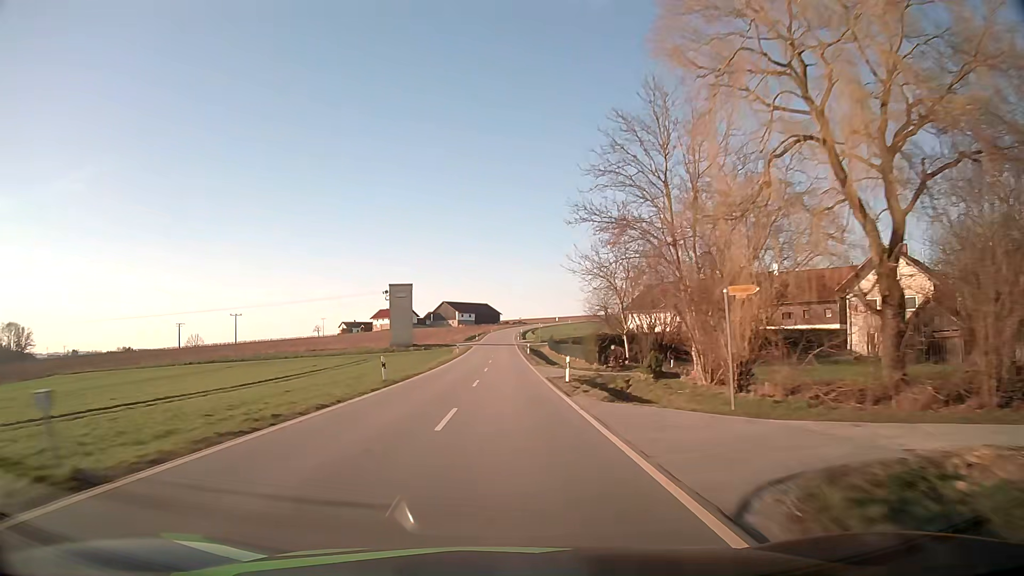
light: Day
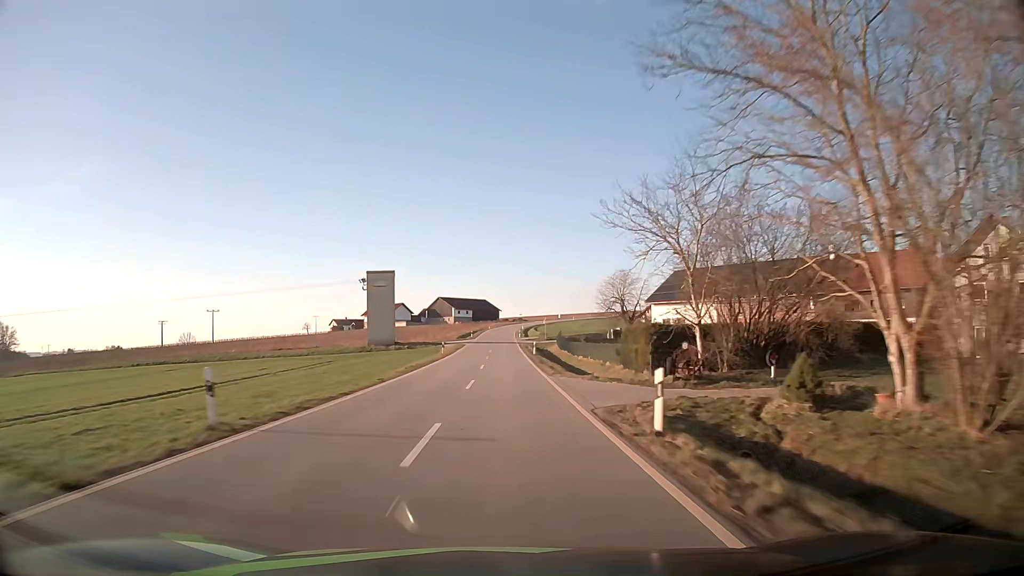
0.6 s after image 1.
(0.0, +15.7) m; 0°
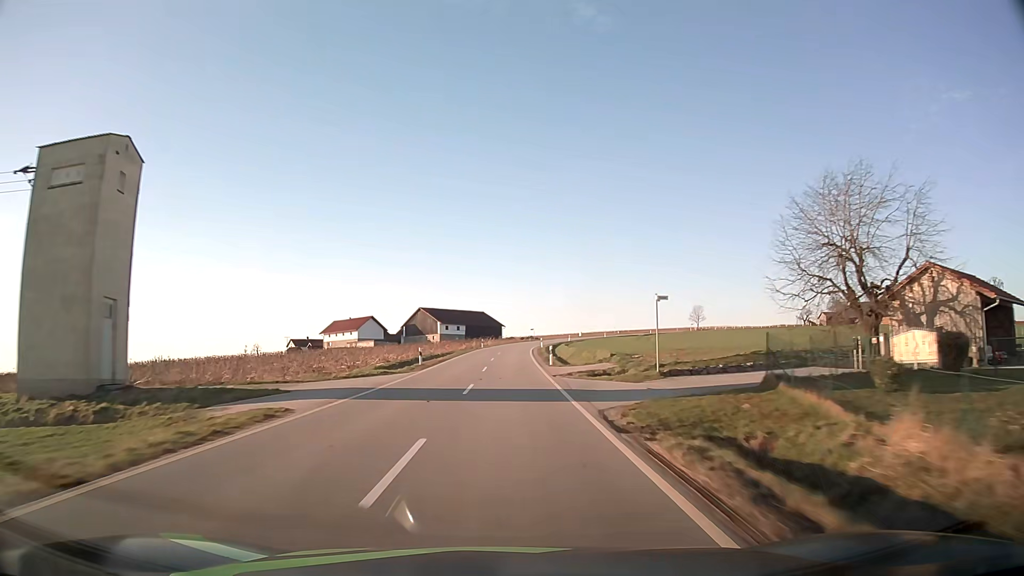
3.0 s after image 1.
(0.0, +62.9) m; 0°
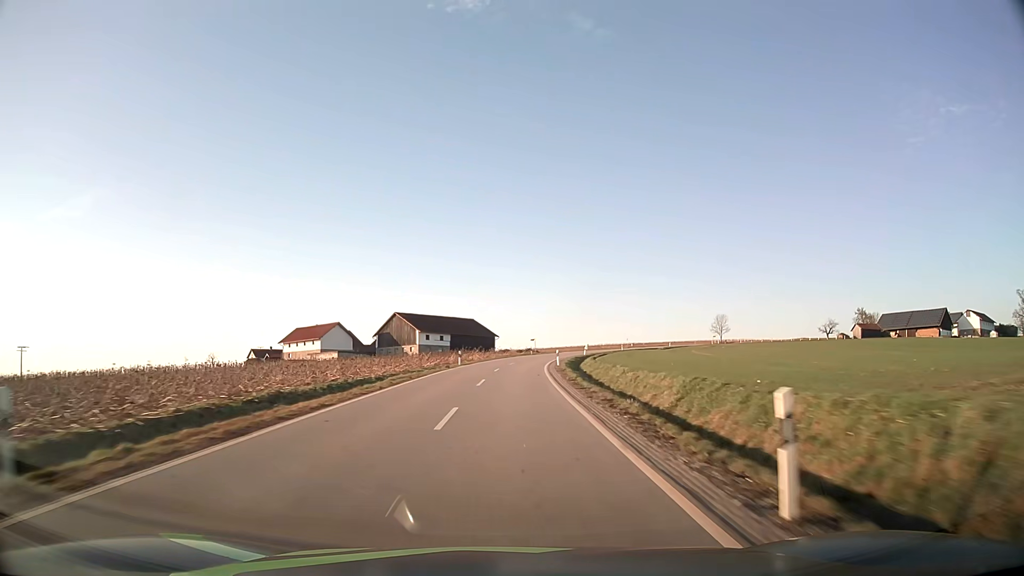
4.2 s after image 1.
(0.0, +31.2) m; 0°
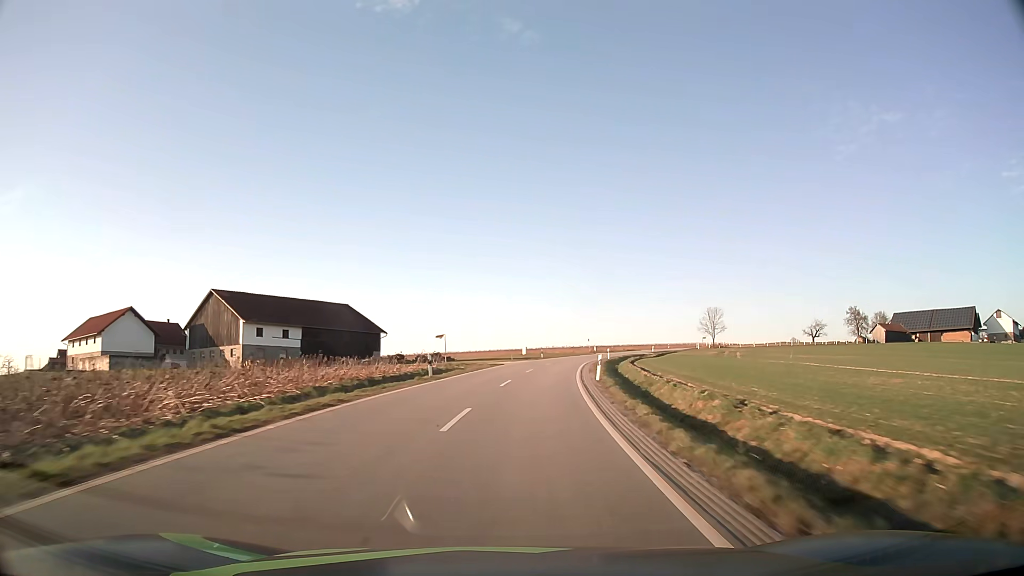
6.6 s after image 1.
(+2.9, +61.0) m; +7°
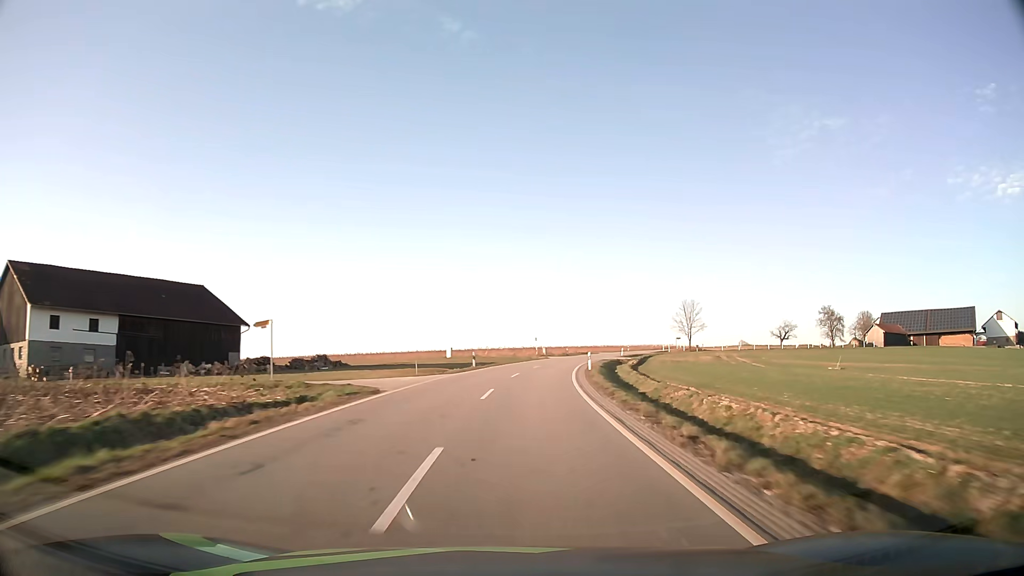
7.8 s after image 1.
(+1.4, +29.9) m; +6°
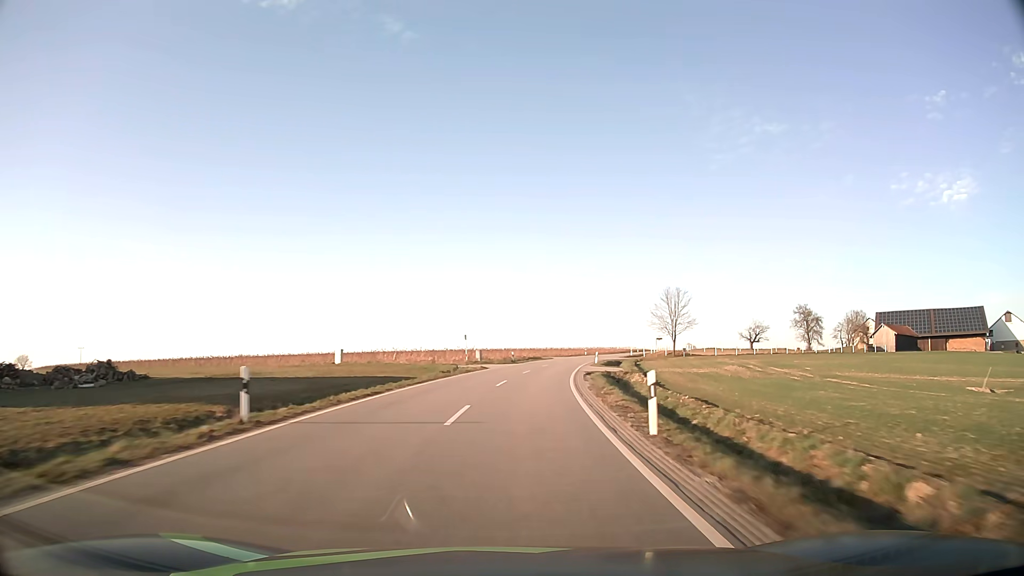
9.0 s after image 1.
(+1.6, +29.6) m; +6°
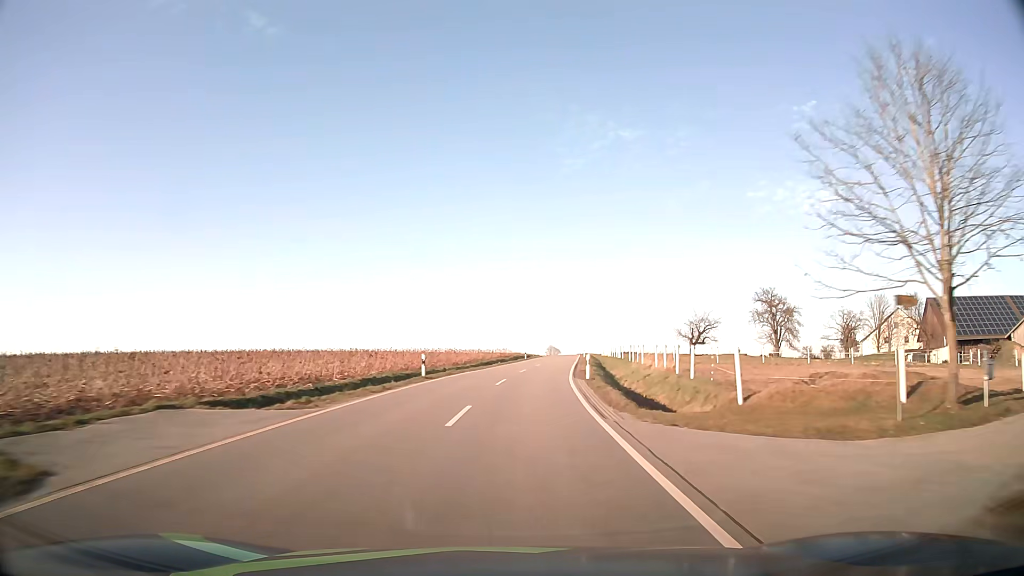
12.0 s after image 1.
(+8.8, +72.6) m; +14°
(0, +10) (+1, +20) (+1, +30) (+2, +40) (+3, +50) (+5, +60) (+6, +70) (+7, +80) (+8, +90) (+10, +99) m
